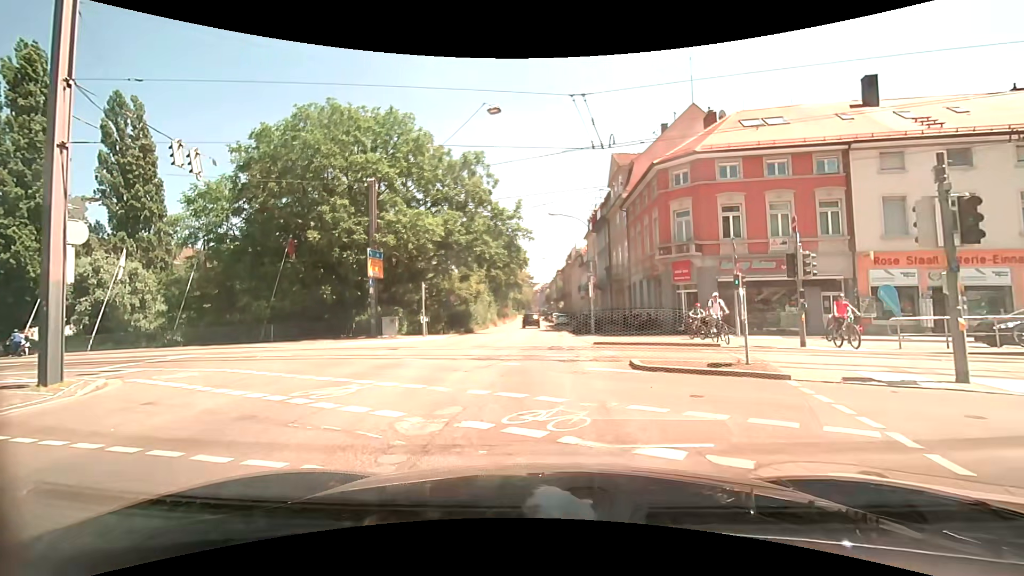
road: primary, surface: asphalt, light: Day
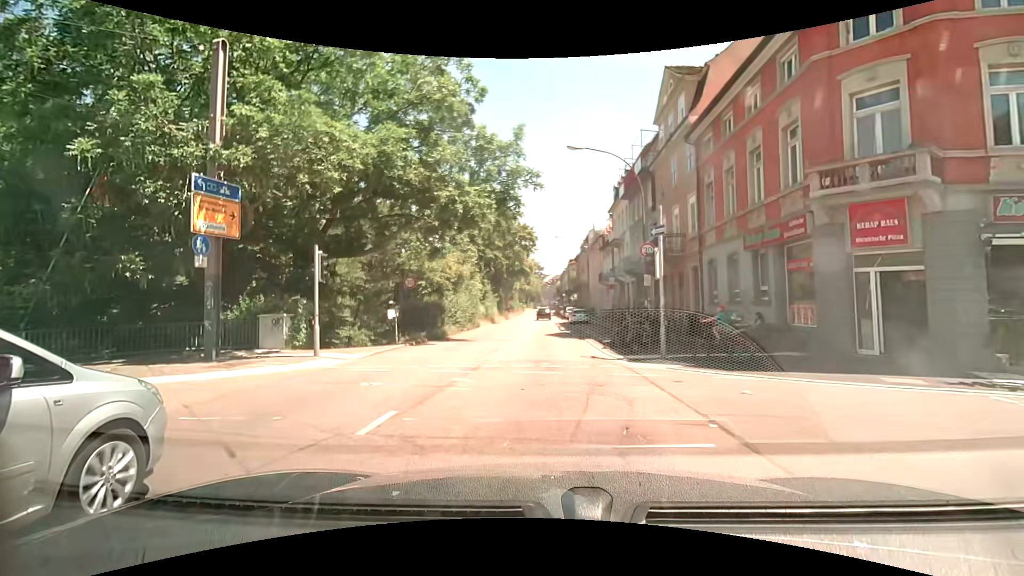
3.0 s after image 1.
(0.0, +15.7) m; 0°
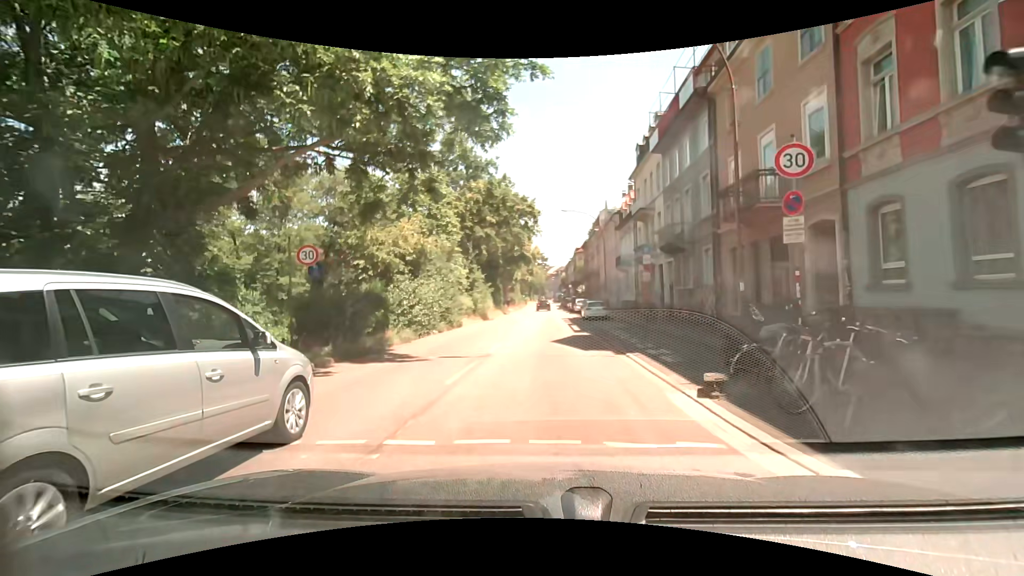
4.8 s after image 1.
(-0.2, +11.1) m; -1°
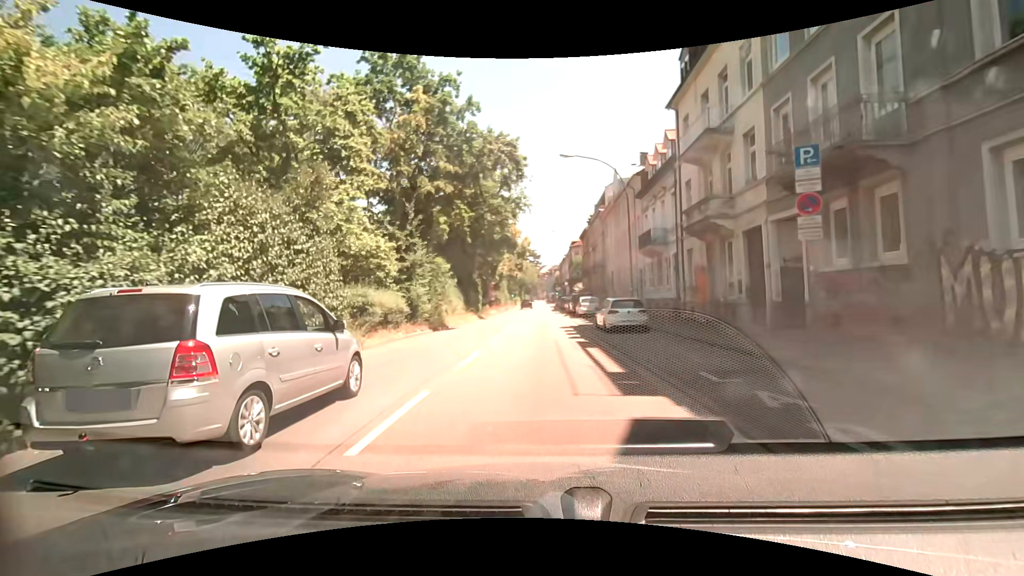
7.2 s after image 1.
(+0.2, +16.2) m; +2°
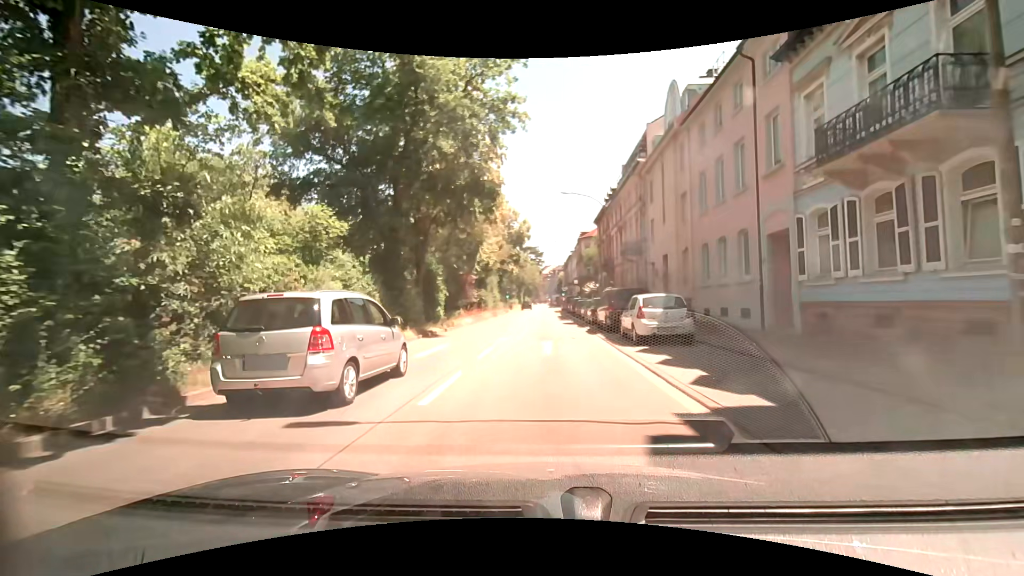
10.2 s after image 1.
(-0.5, +21.8) m; -1°
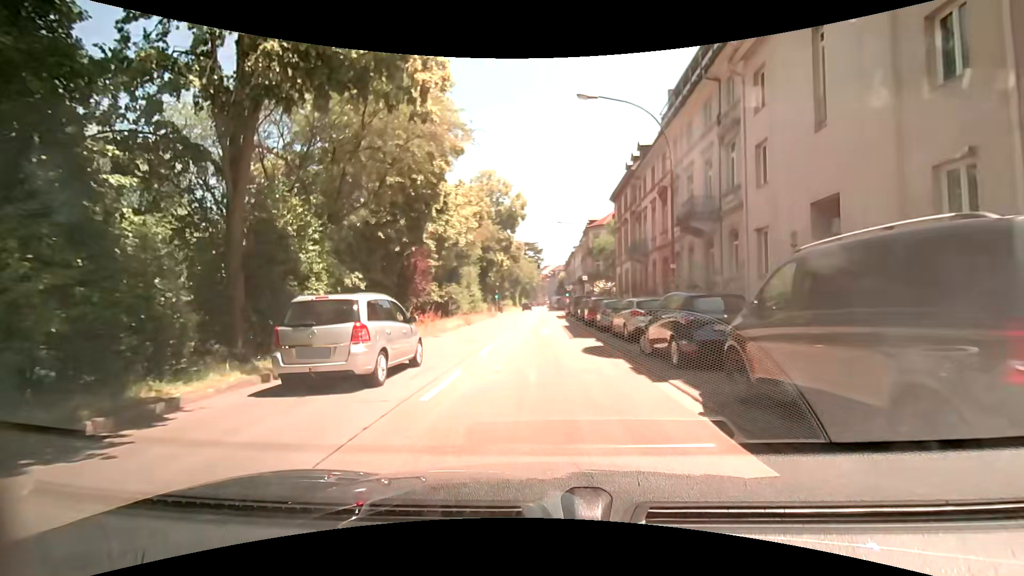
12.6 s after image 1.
(0.0, +17.7) m; 0°
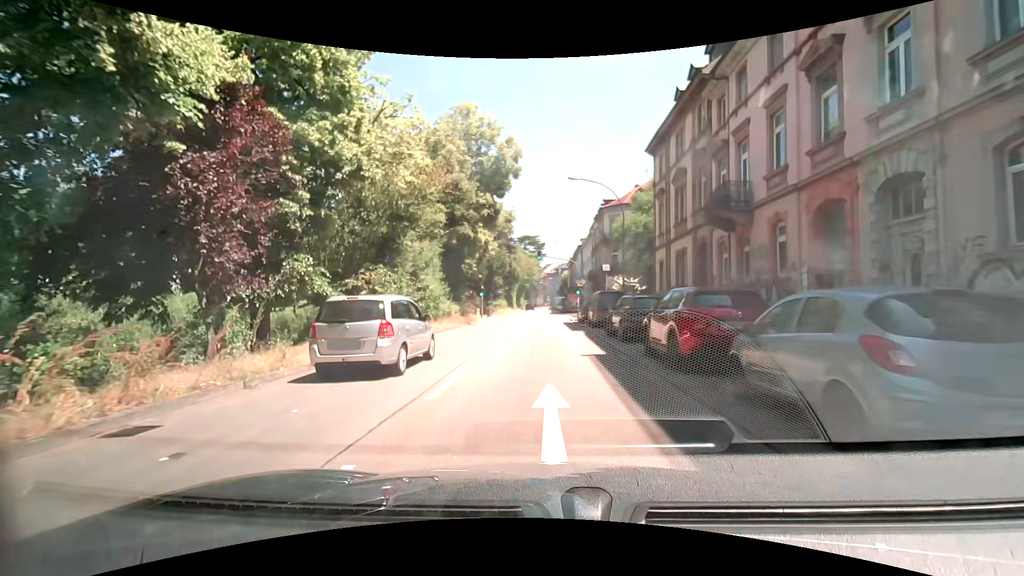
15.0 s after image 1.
(0.0, +17.8) m; 0°
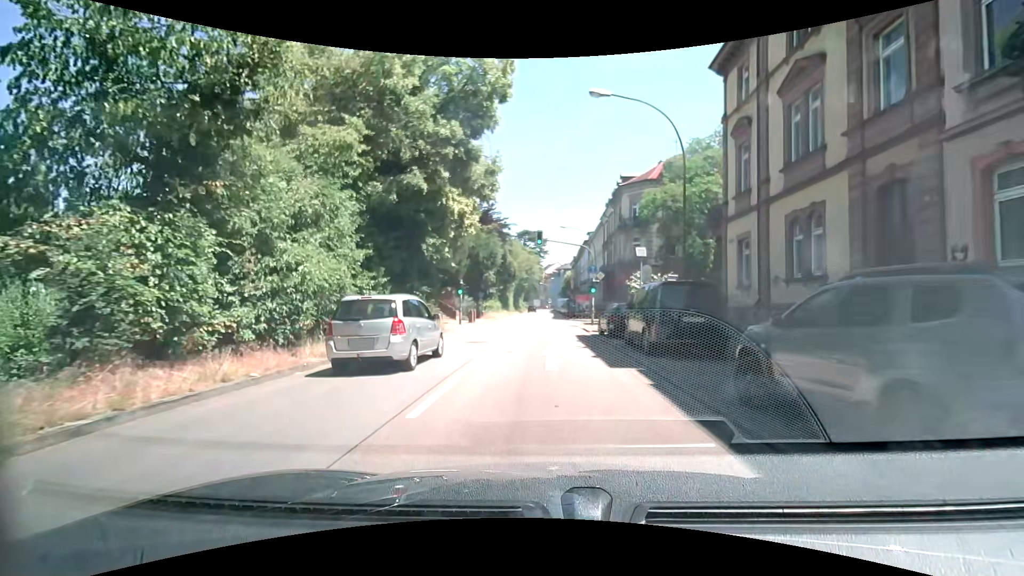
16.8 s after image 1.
(0.0, +13.4) m; -1°
(0, +10) (+1, +20) (+1, +30) (+1, +40) (+1, +50) (+2, +60) (+2, +70) (+2, +80) (+2, +90) (+3, +100) m
